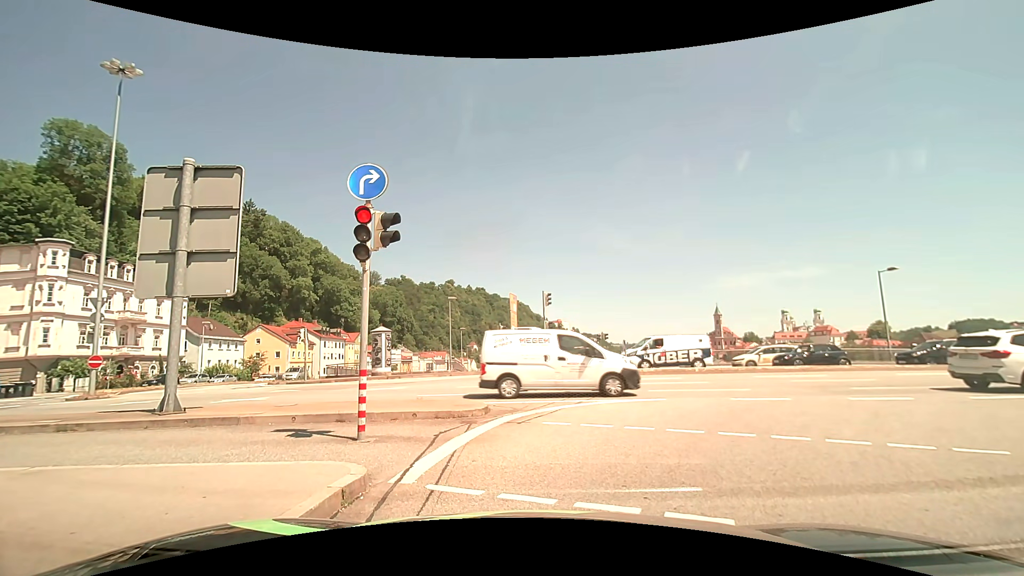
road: primary_link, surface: asphalt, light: Day
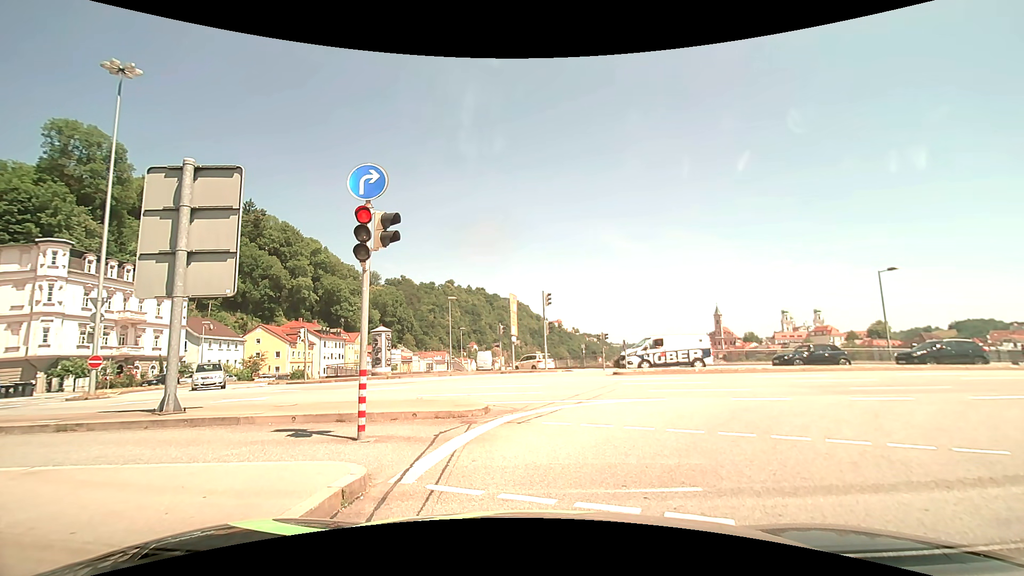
(0.0, 0.0) m; 0°
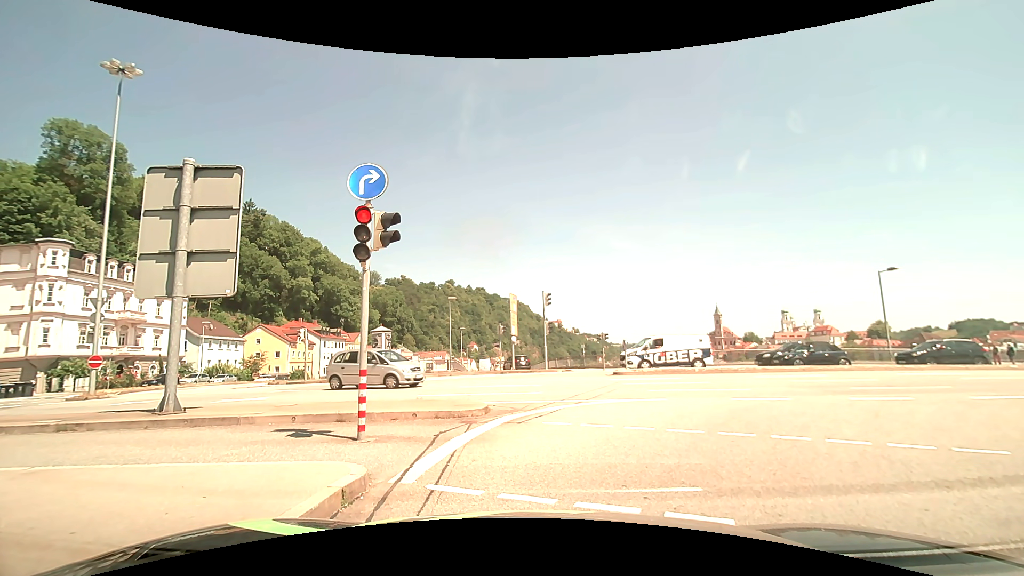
(0.0, 0.0) m; 0°
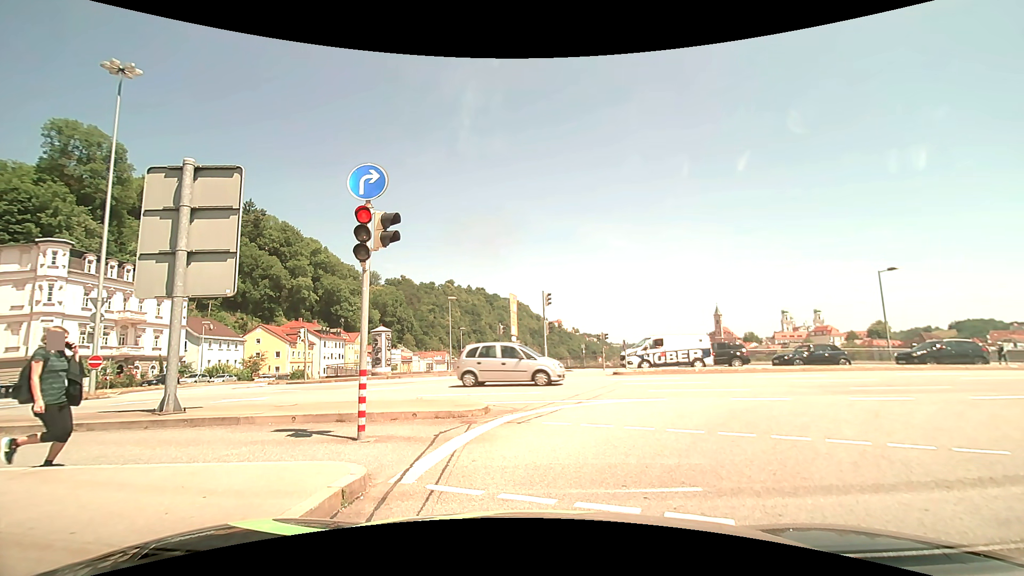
(0.0, 0.0) m; 0°
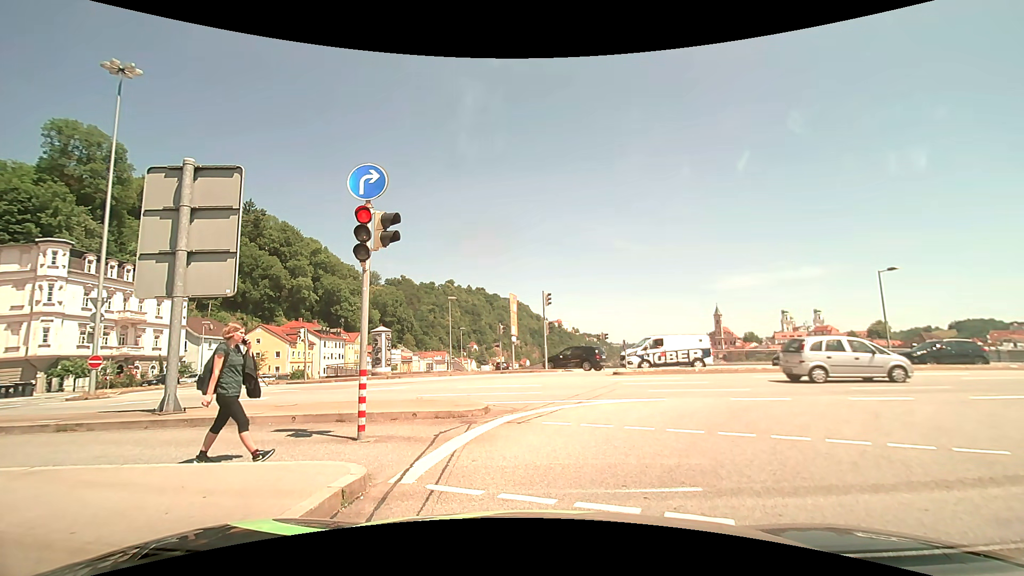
(0.0, 0.0) m; 0°
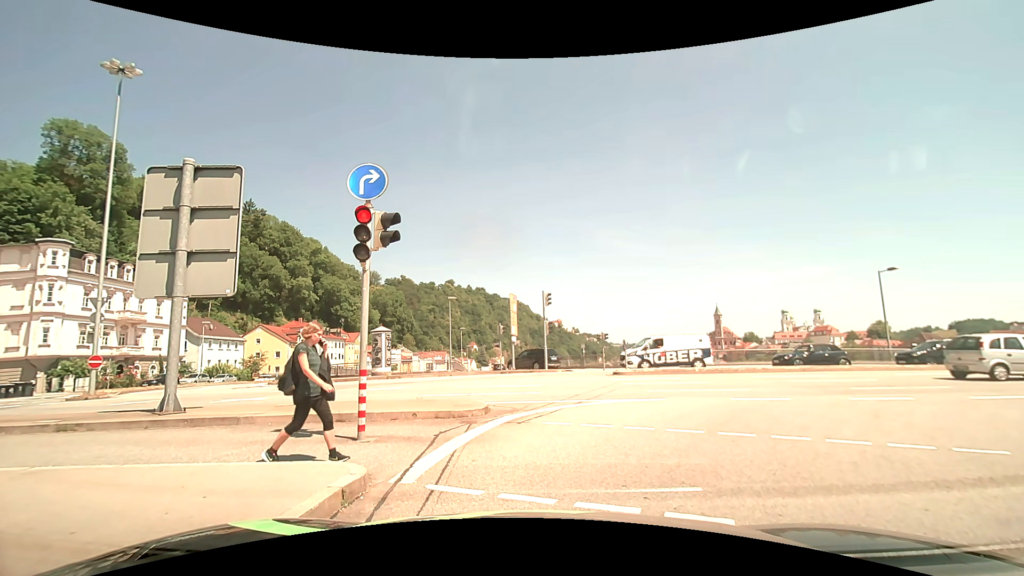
(0.0, 0.0) m; 0°
